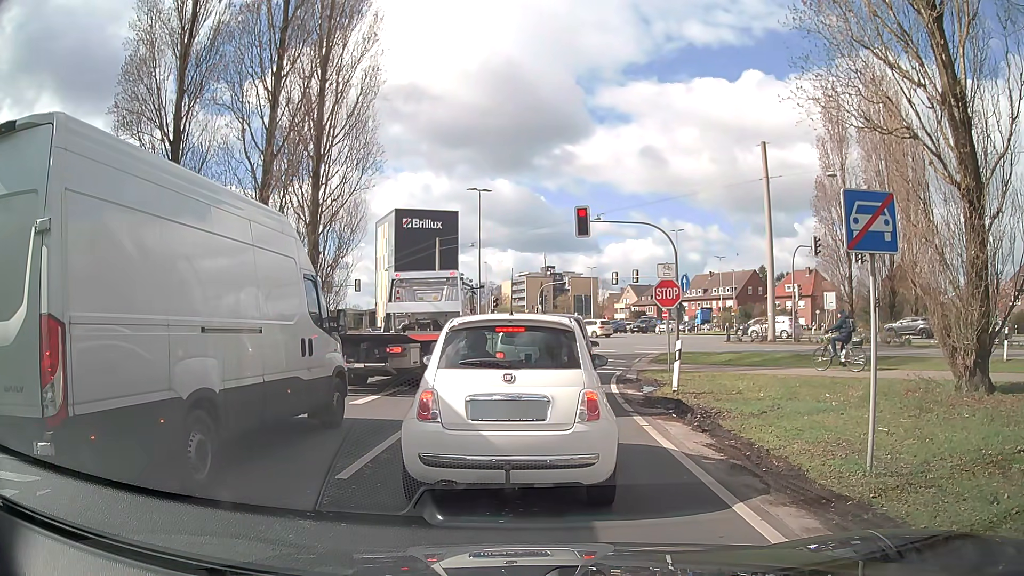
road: trunk_link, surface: asphalt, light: Day
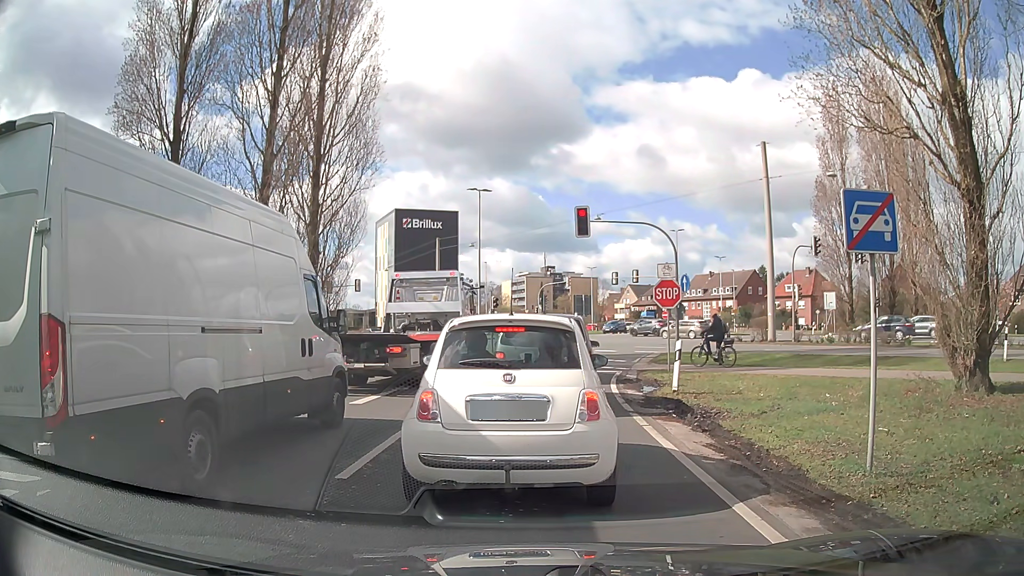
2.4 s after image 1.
(0.0, 0.0) m; 0°
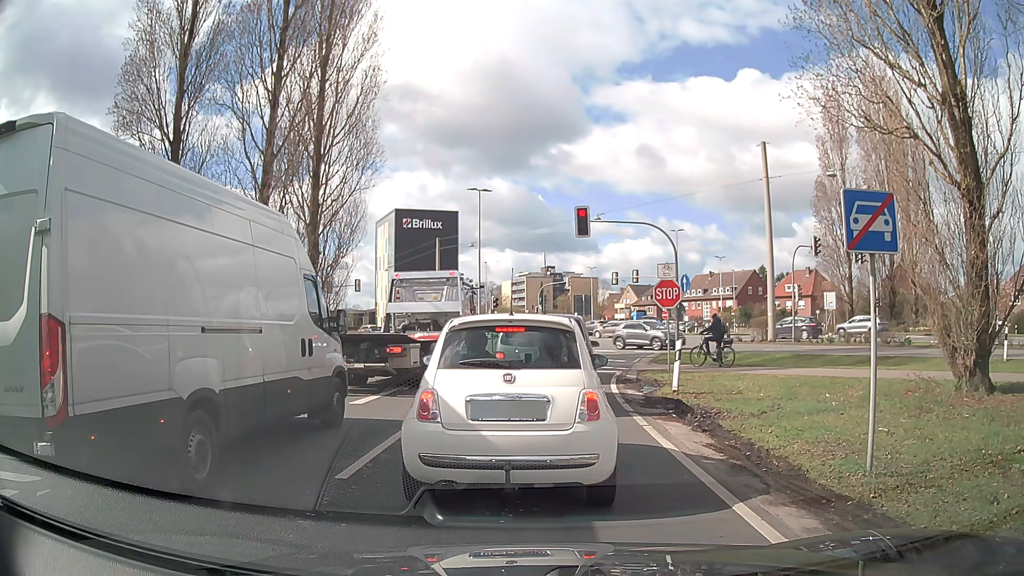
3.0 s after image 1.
(0.0, 0.0) m; 0°
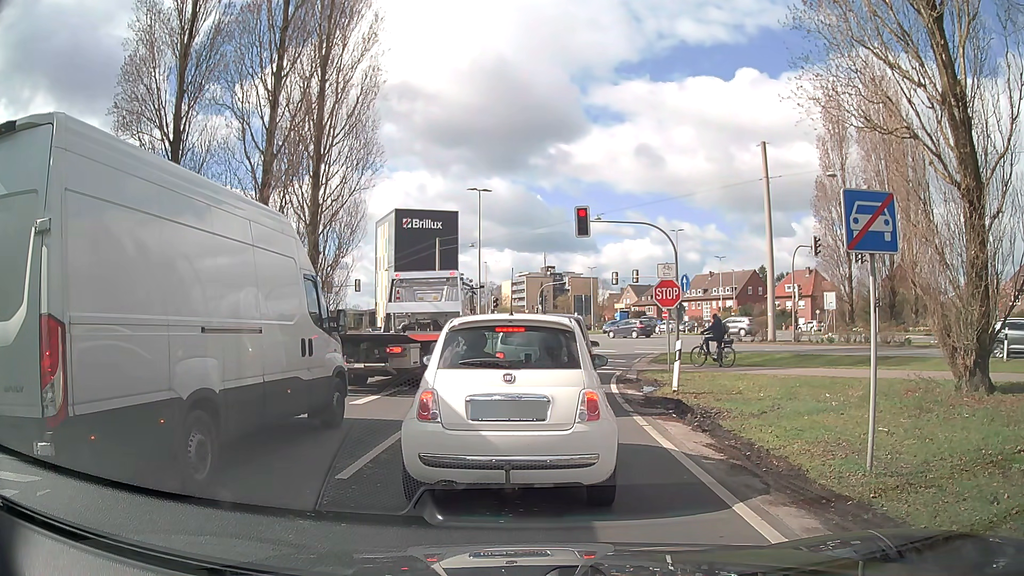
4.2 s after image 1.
(0.0, 0.0) m; 0°
(0, +10) (+1, +20) (+3, +30) (+6, +39) (+12, +48) (+18, +55) (+24, +63) (+29, +72) (+33, +81) (+34, +91) m
